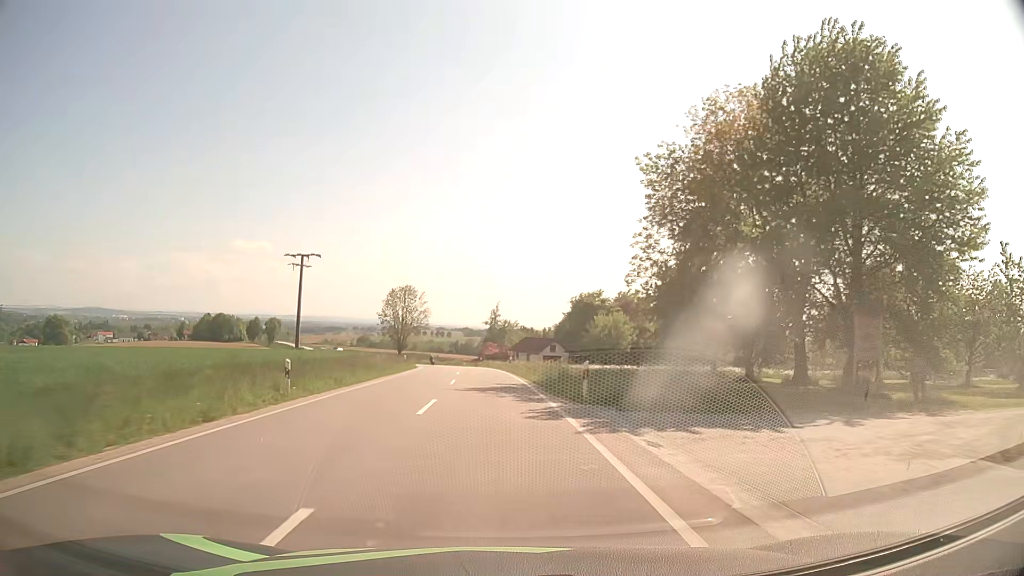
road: secondary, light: Day
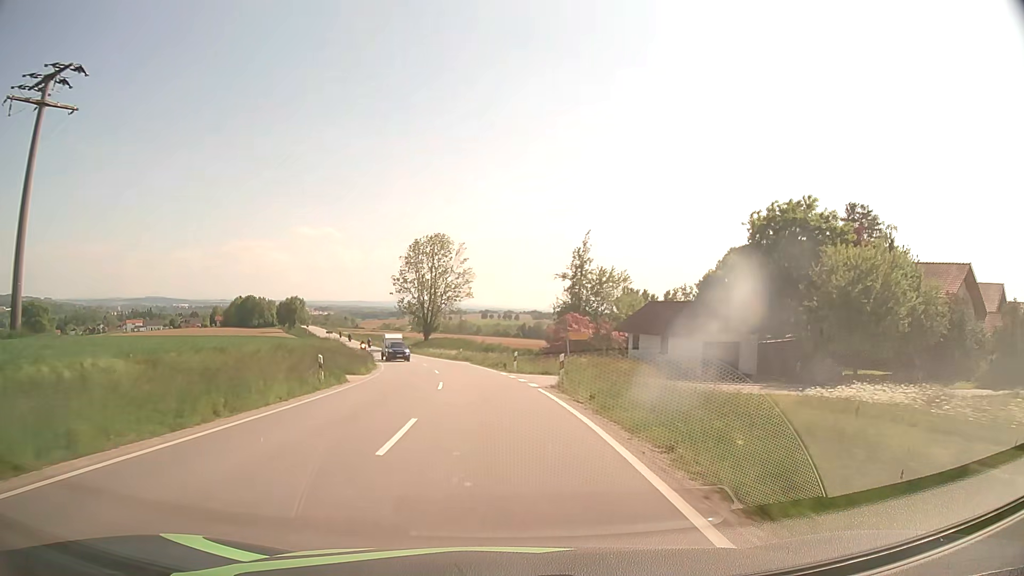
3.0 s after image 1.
(-2.0, +53.6) m; -5°
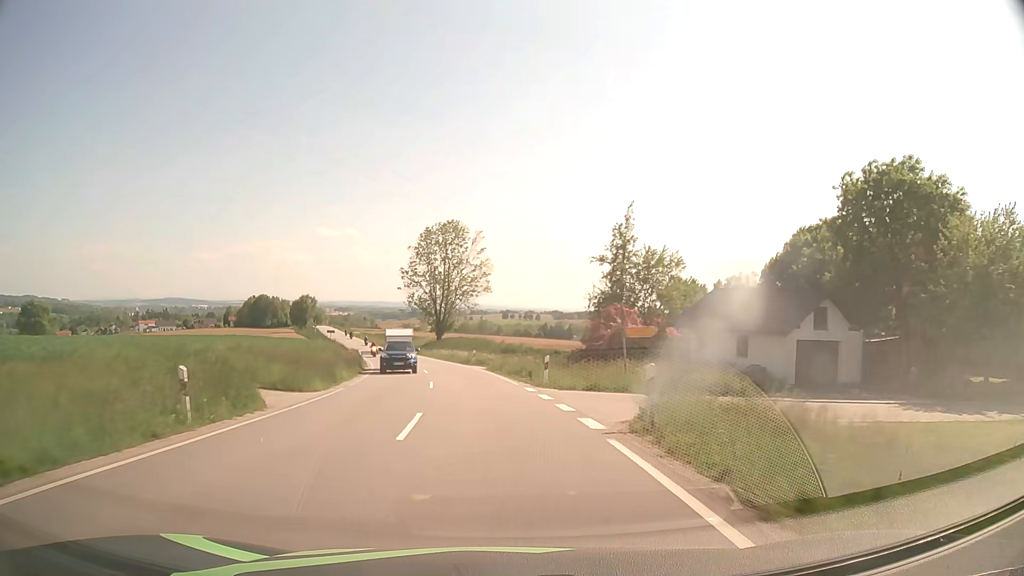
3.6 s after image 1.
(-0.2, +10.6) m; -2°
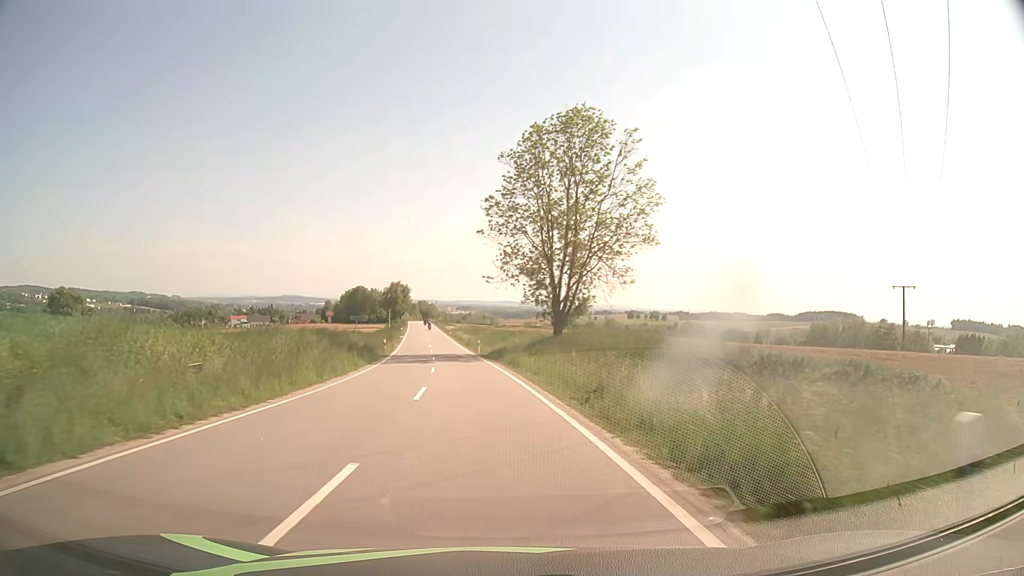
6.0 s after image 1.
(-3.5, +42.0) m; -10°
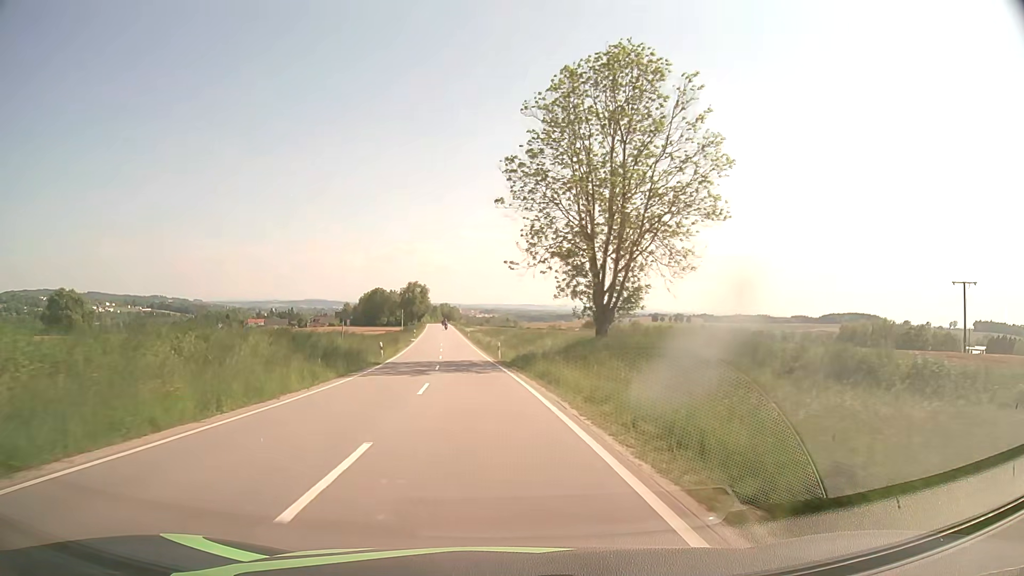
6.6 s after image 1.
(-0.3, +10.6) m; -2°
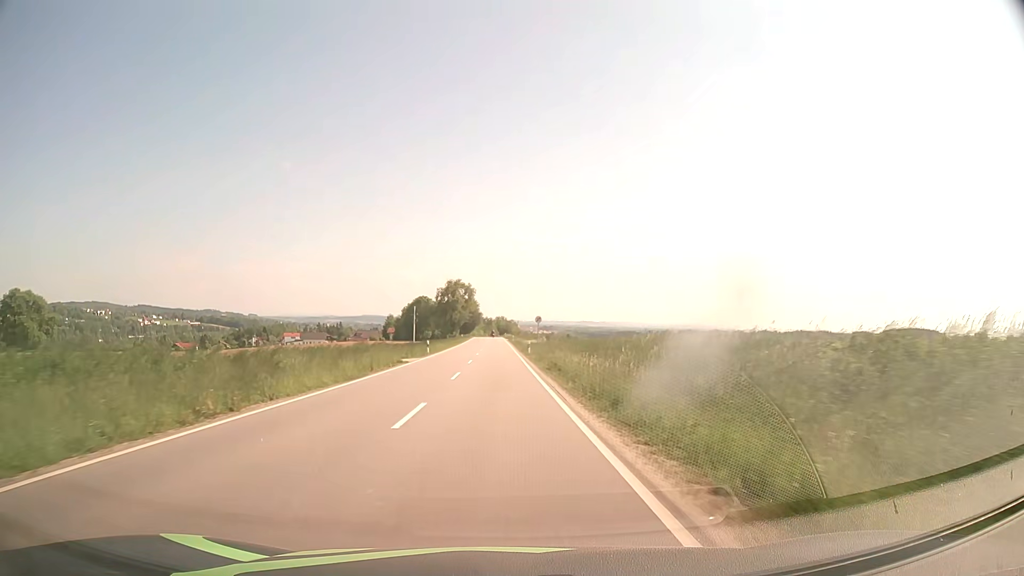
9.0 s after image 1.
(-2.5, +42.8) m; -5°
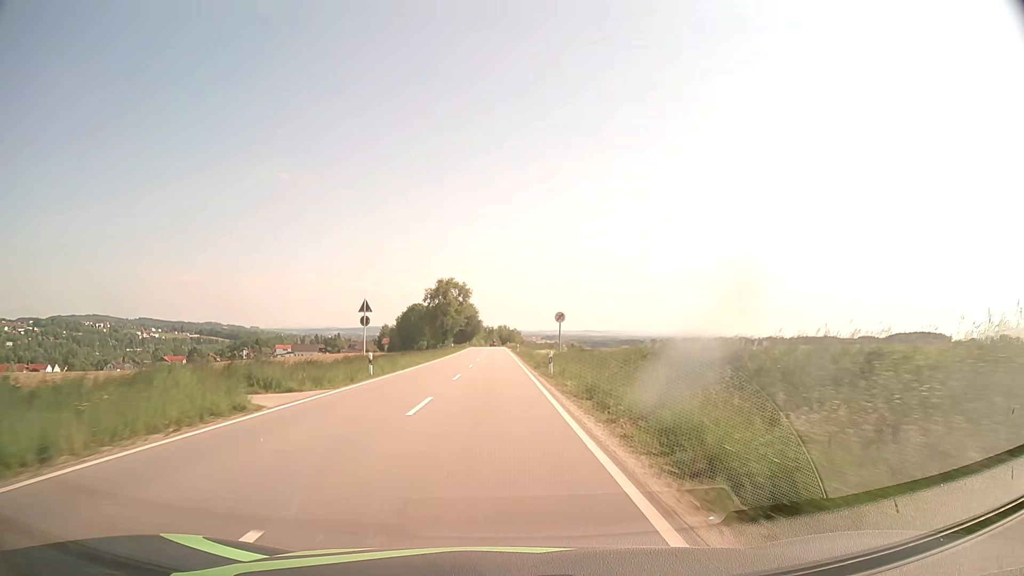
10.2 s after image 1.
(0.0, +21.7) m; 0°
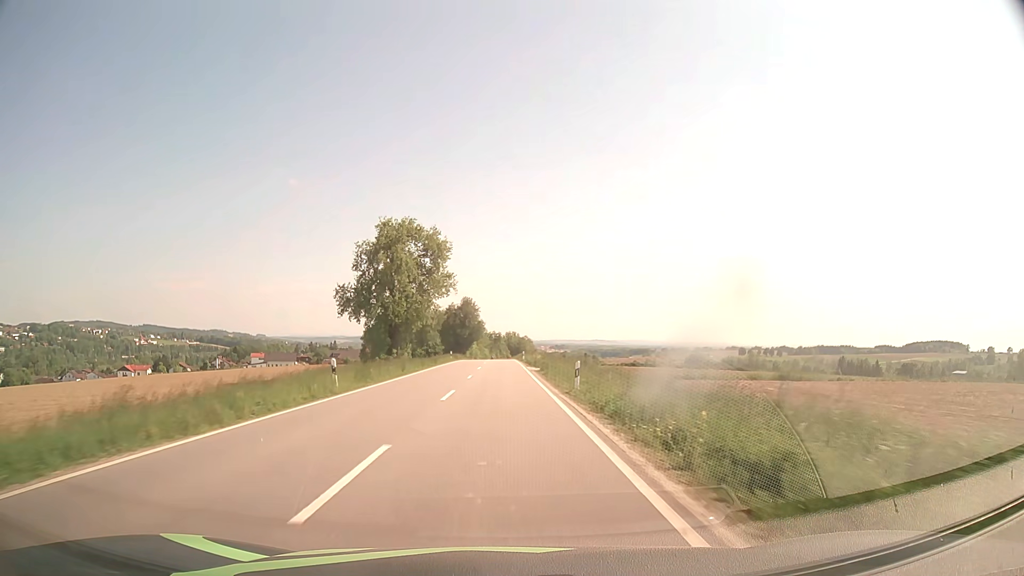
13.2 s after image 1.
(-0.6, +55.8) m; -1°
(0, +10) (0, +20) (0, +30) (0, +40) (0, +50) (0, +60) (0, +70) (0, +80) (0, +90) (-1, +100) m
